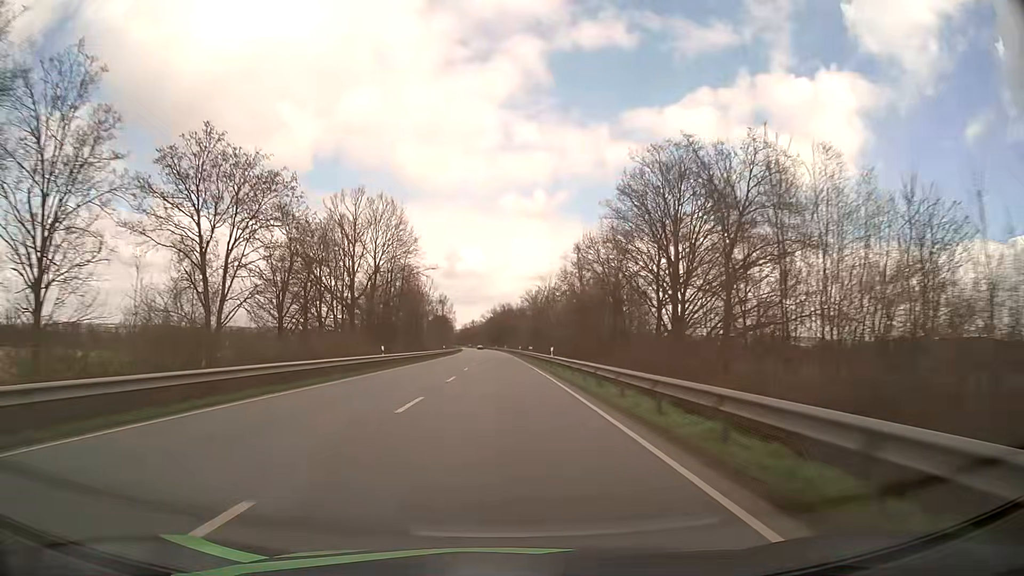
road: primary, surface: asphalt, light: Day
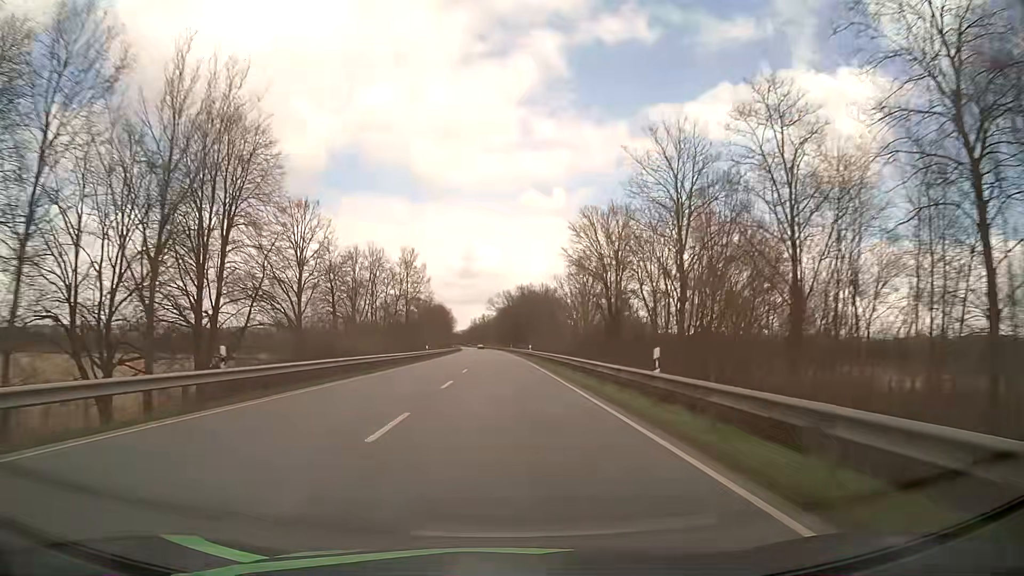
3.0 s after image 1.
(-0.9, +75.2) m; -1°
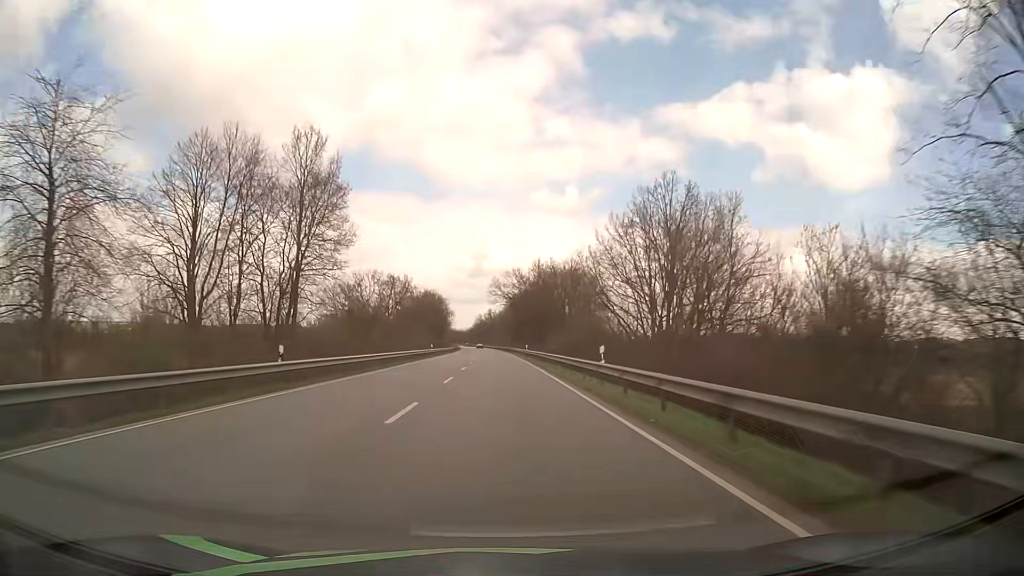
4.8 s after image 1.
(-0.3, +45.4) m; -1°
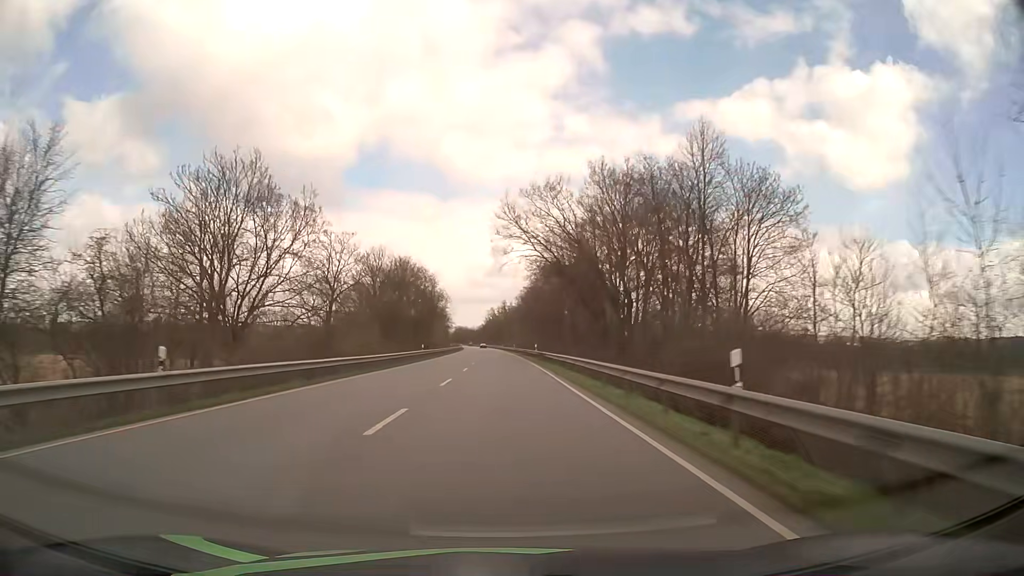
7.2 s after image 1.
(-0.6, +60.7) m; -1°
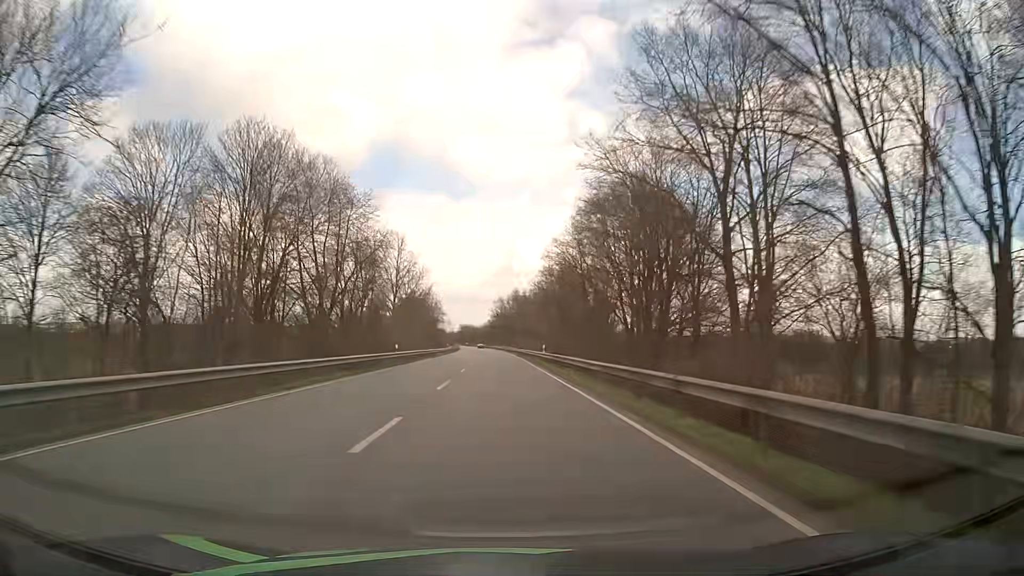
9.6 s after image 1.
(-0.5, +61.0) m; -1°
(0, +10) (0, +20) (0, +30) (0, +40) (0, +50) (0, +60) (-1, +70) (-1, +80) (-1, +90) (-2, +100) m
